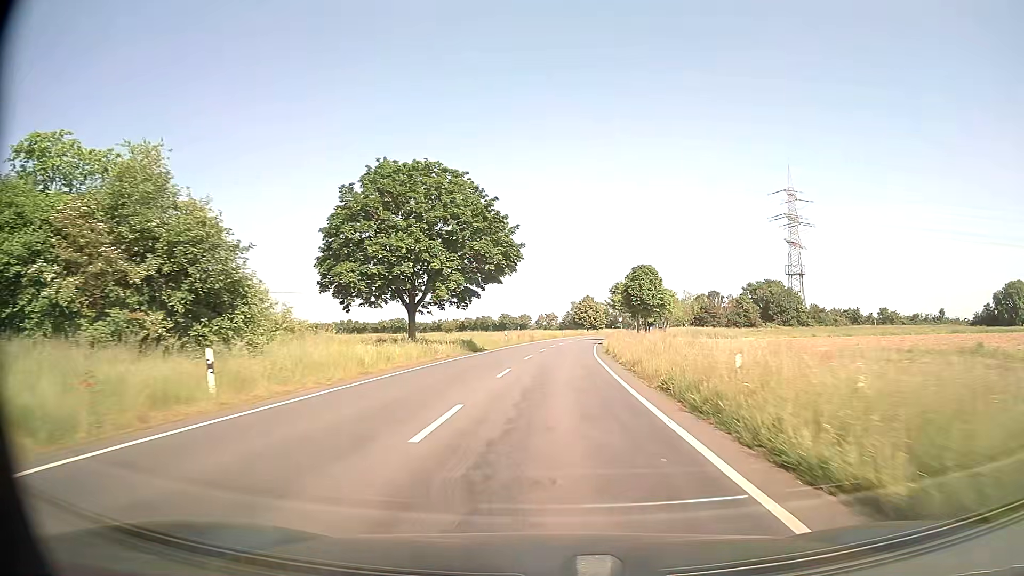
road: secondary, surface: asphalt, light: Day
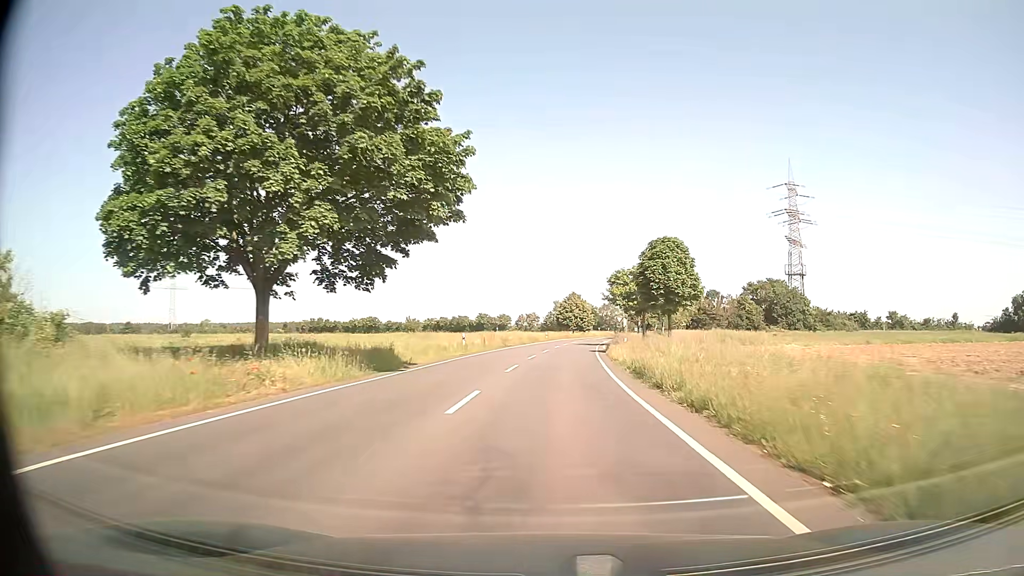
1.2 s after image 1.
(+0.5, +19.7) m; +2°
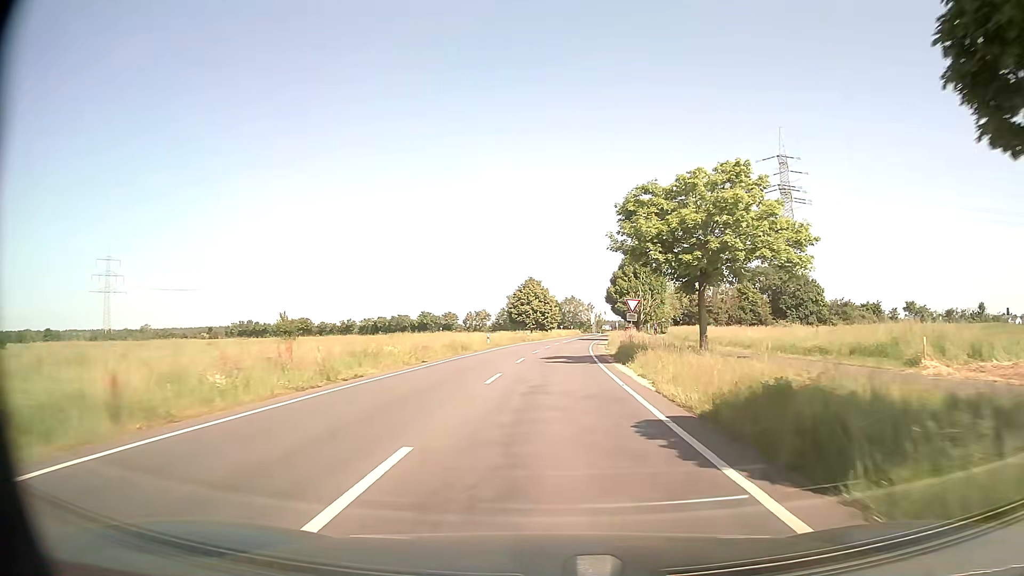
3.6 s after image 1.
(+1.2, +37.7) m; +4°
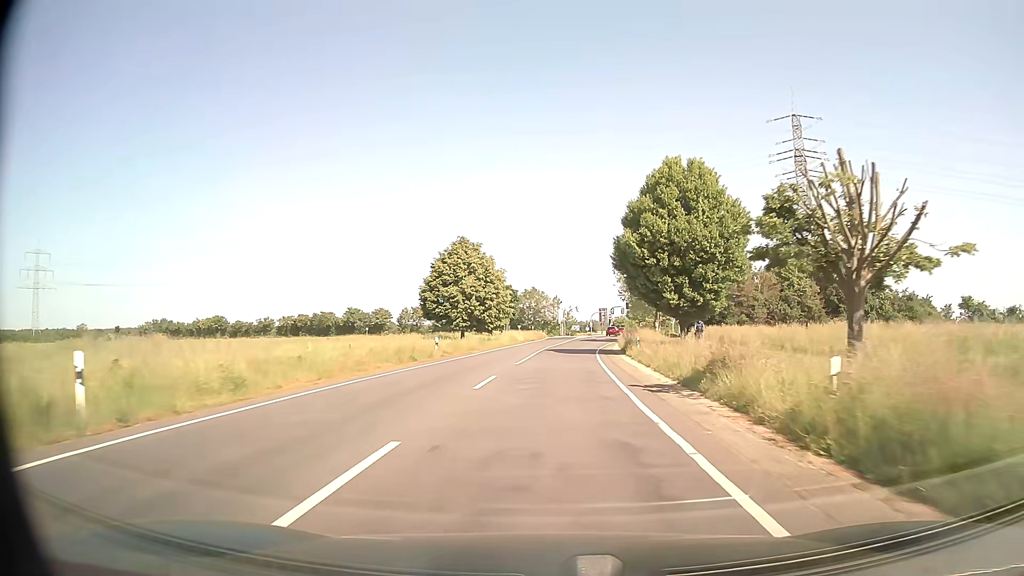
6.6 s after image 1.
(+1.5, +46.4) m; +3°
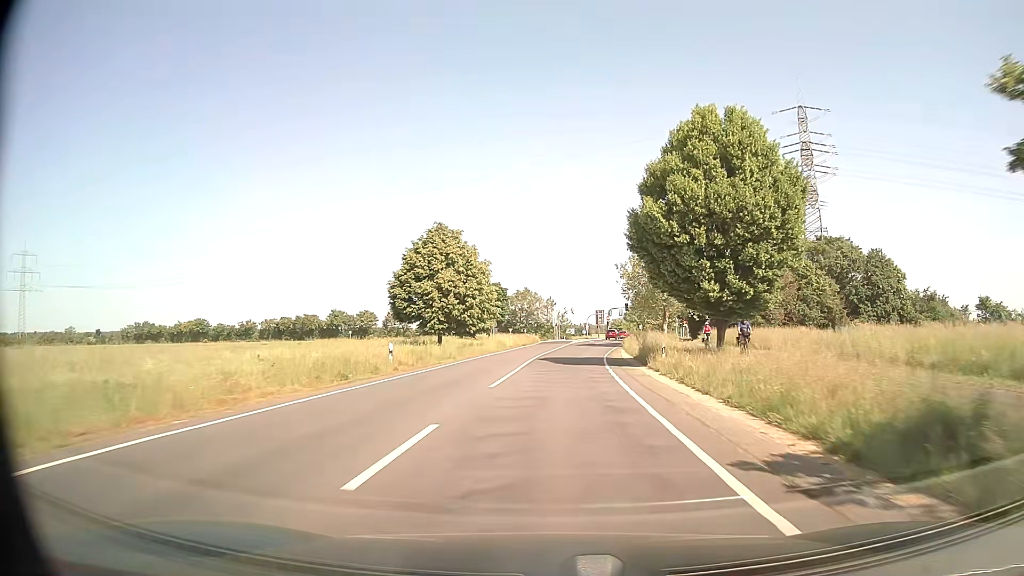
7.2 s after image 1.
(0.0, +9.4) m; 0°
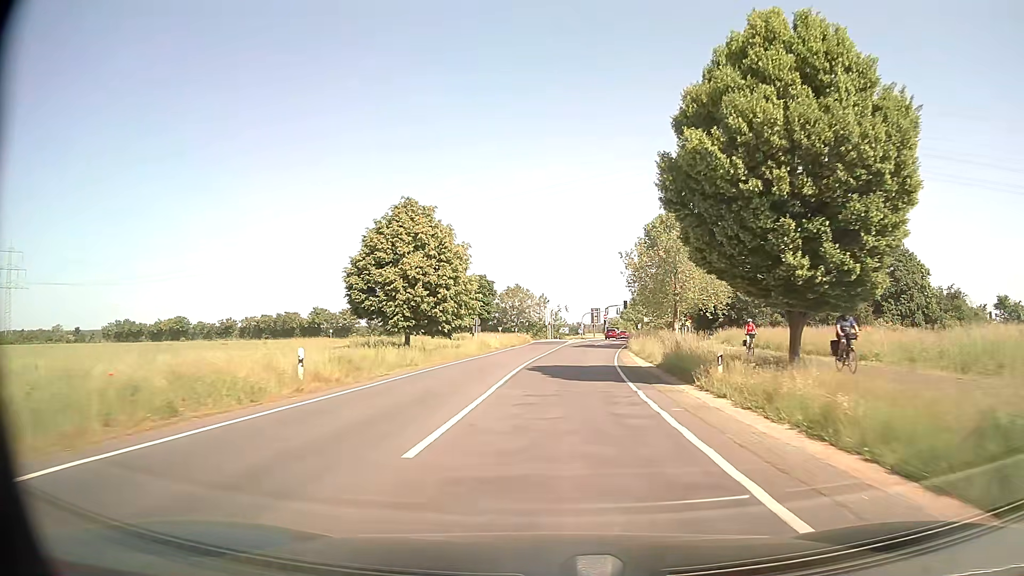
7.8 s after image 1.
(+0.1, +9.4) m; +1°
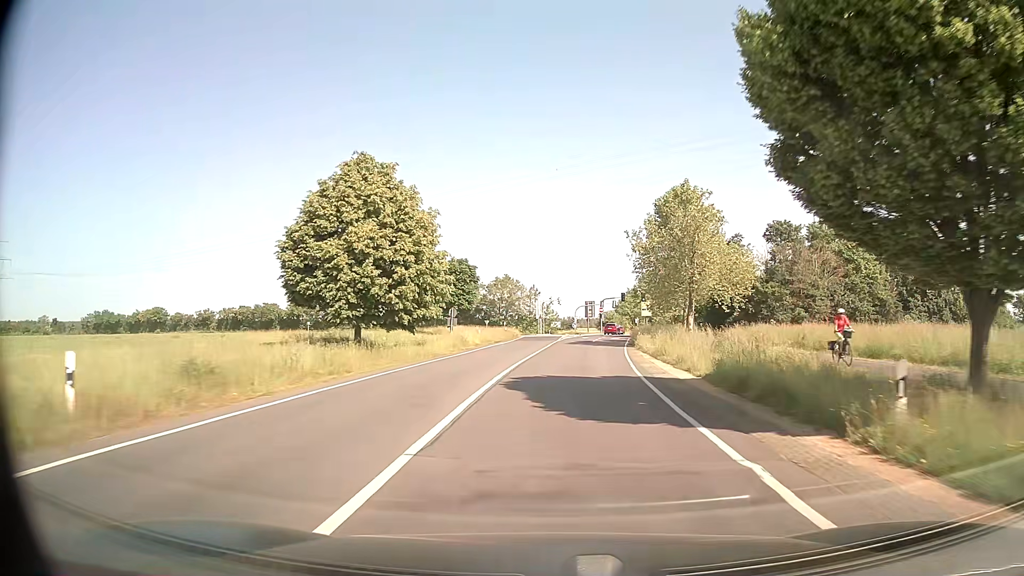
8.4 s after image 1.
(+0.1, +9.2) m; +1°
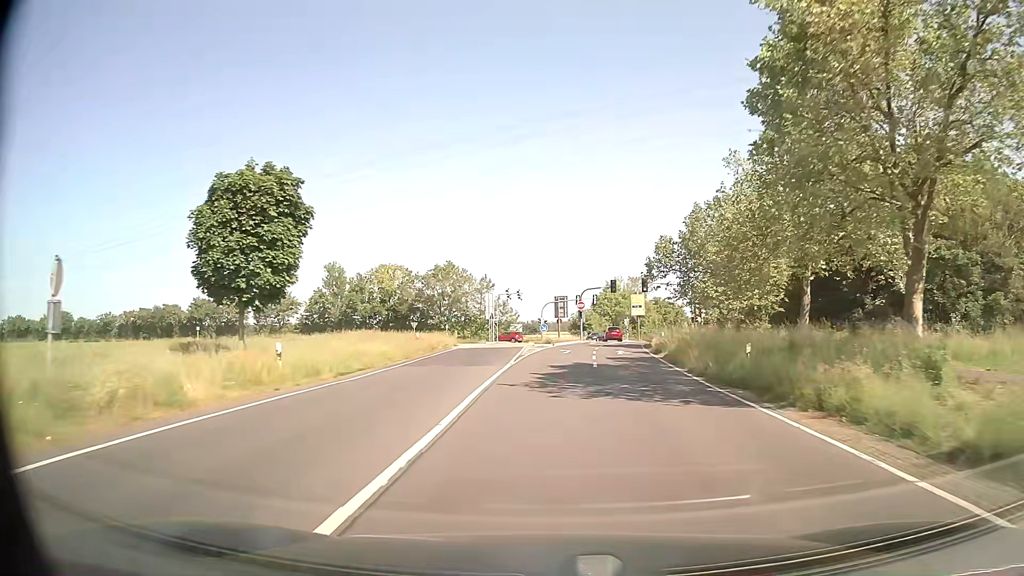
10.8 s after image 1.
(+1.1, +34.5) m; +3°
(0, +10) (0, +20) (+1, +30) (+1, +40) (+2, +50) (+4, +60) (+6, +70) (+6, +79) (+1, +88) (-7, +93) m
